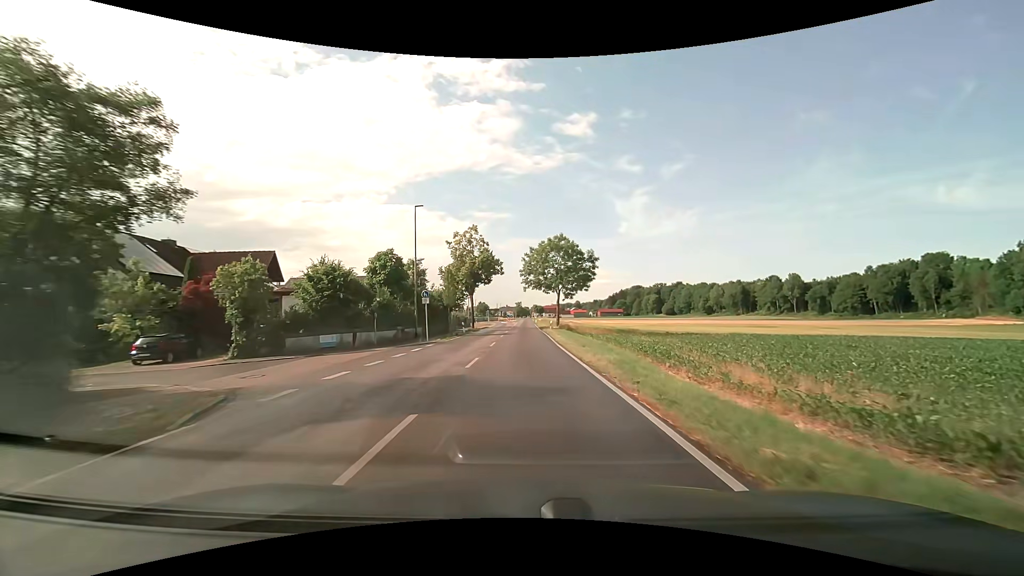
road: tertiary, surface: asphalt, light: Day
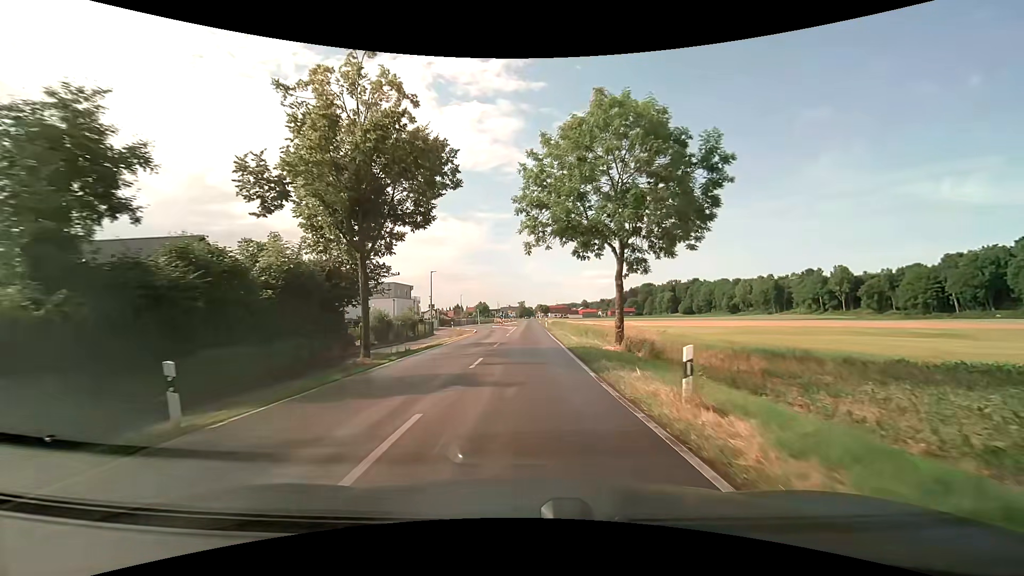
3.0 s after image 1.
(-0.3, +36.0) m; 0°
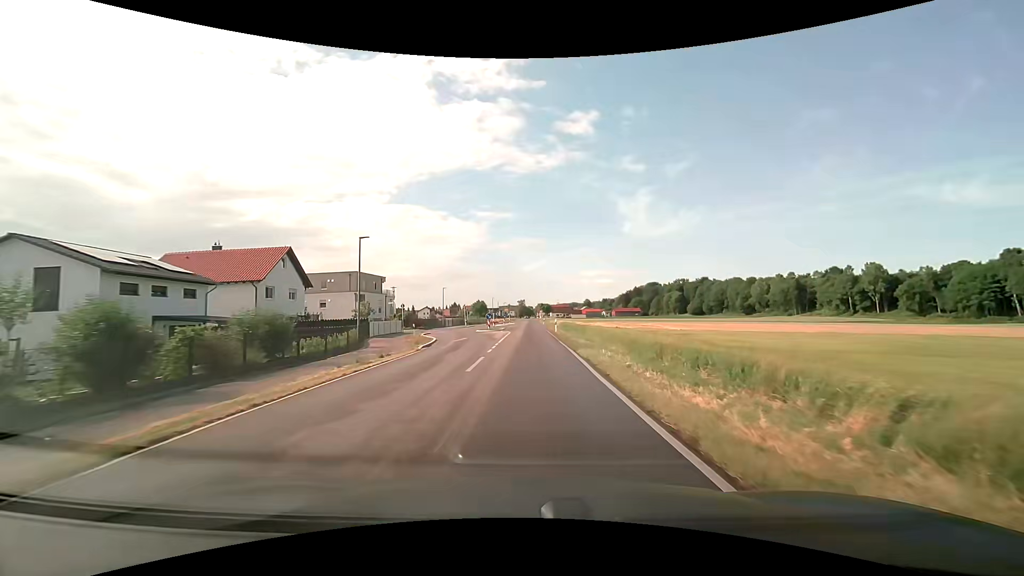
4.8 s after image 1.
(-0.1, +21.2) m; -1°
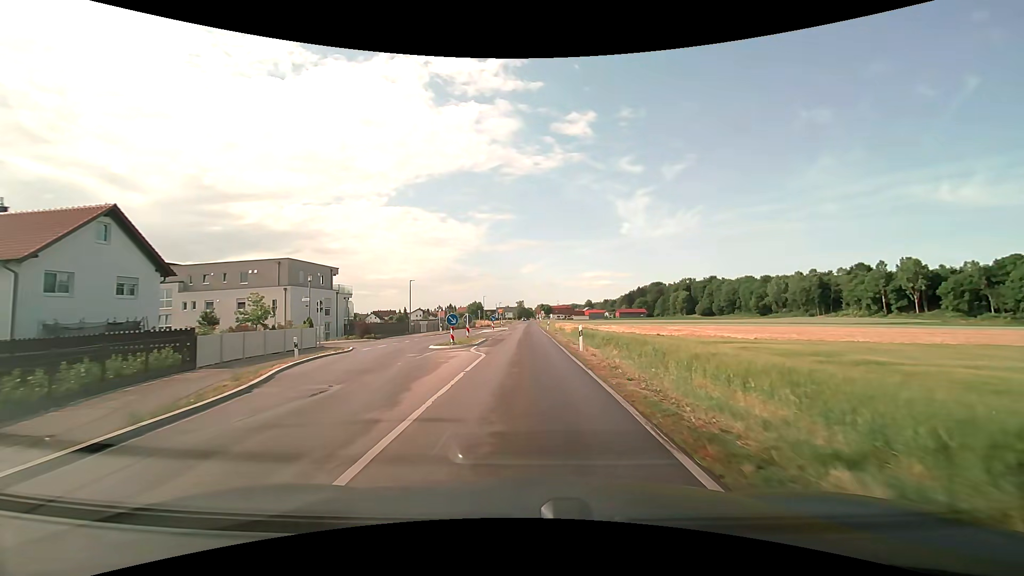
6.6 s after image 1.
(+0.5, +20.9) m; +1°
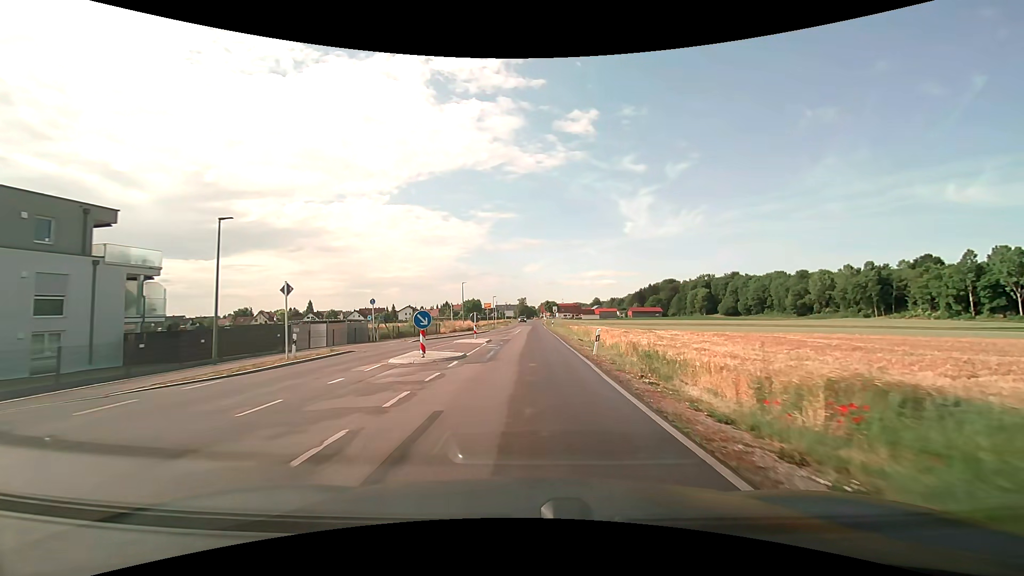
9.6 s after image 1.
(-0.3, +36.2) m; 0°
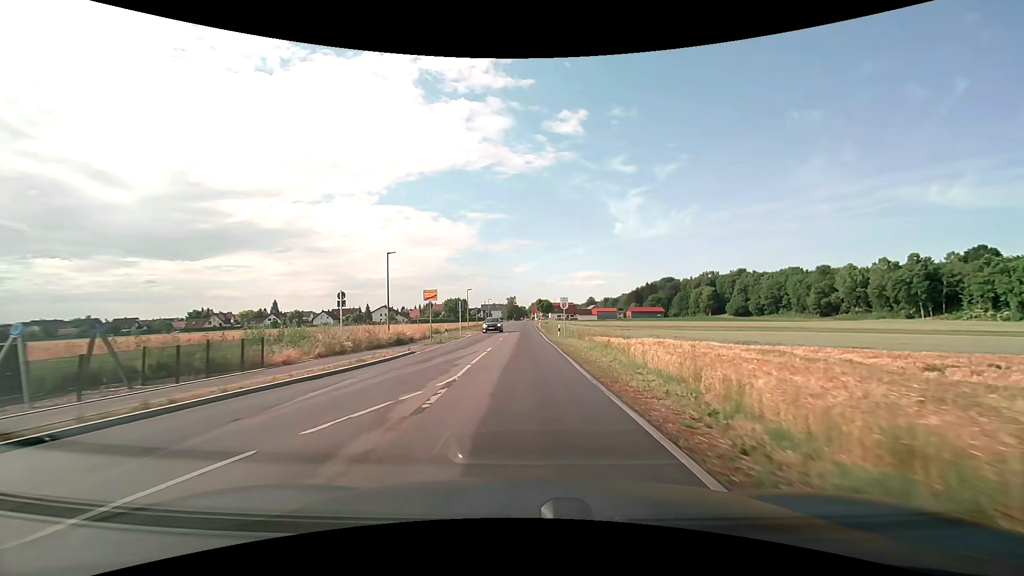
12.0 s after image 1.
(+0.3, +30.3) m; +1°
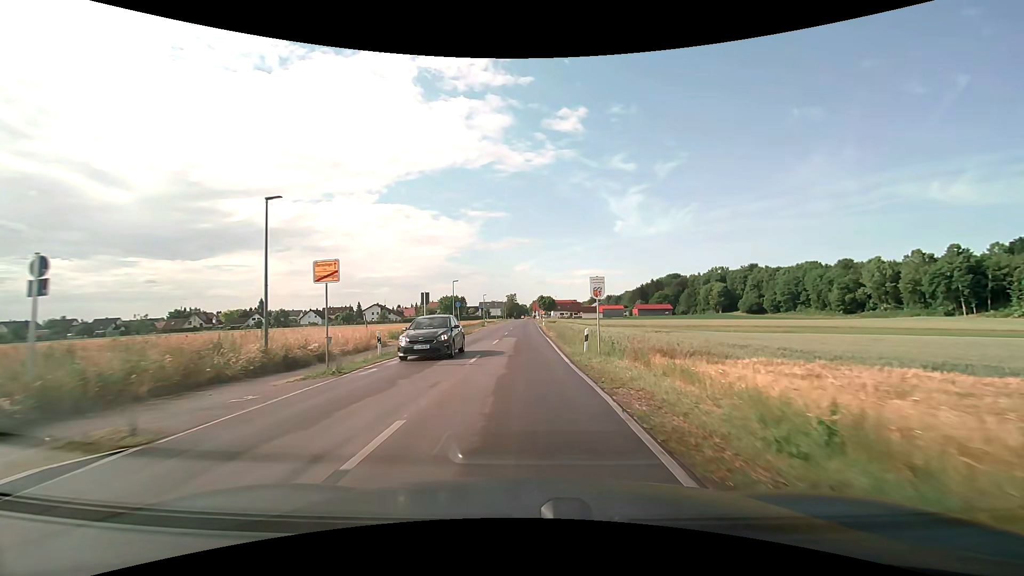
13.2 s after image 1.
(-0.1, +15.5) m; 0°
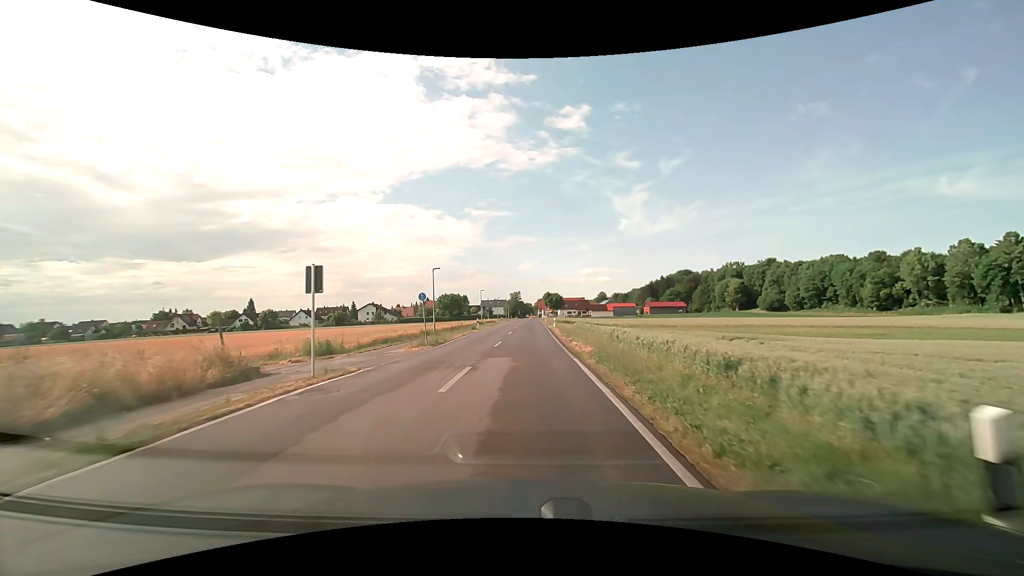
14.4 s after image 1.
(-0.1, +15.8) m; -1°
(0, +10) (0, +20) (0, +30) (0, +40) (0, +50) (0, +60) (0, +70) (+1, +80) (+1, +90) (+1, +100) m
